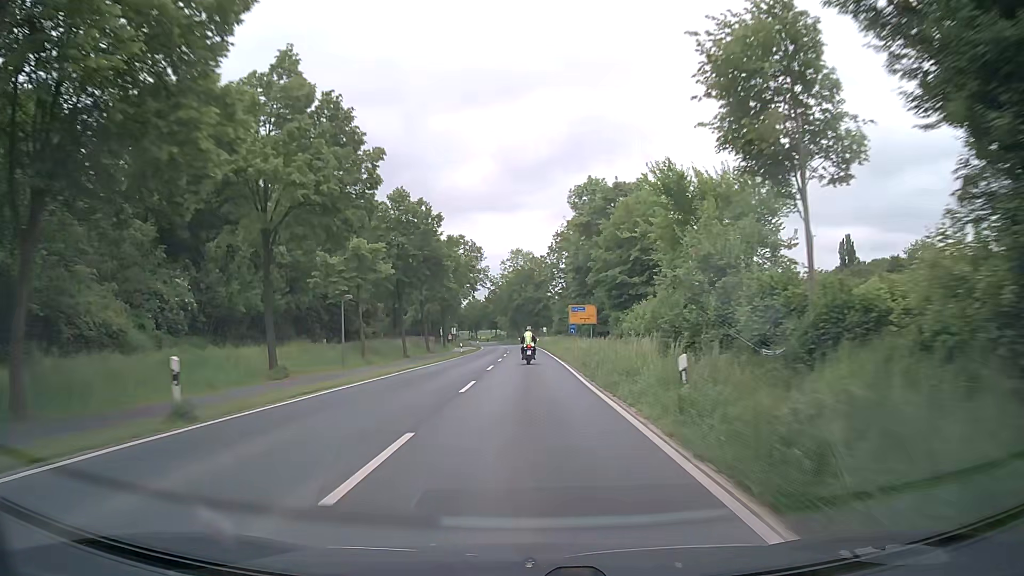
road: secondary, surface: asphalt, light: Day
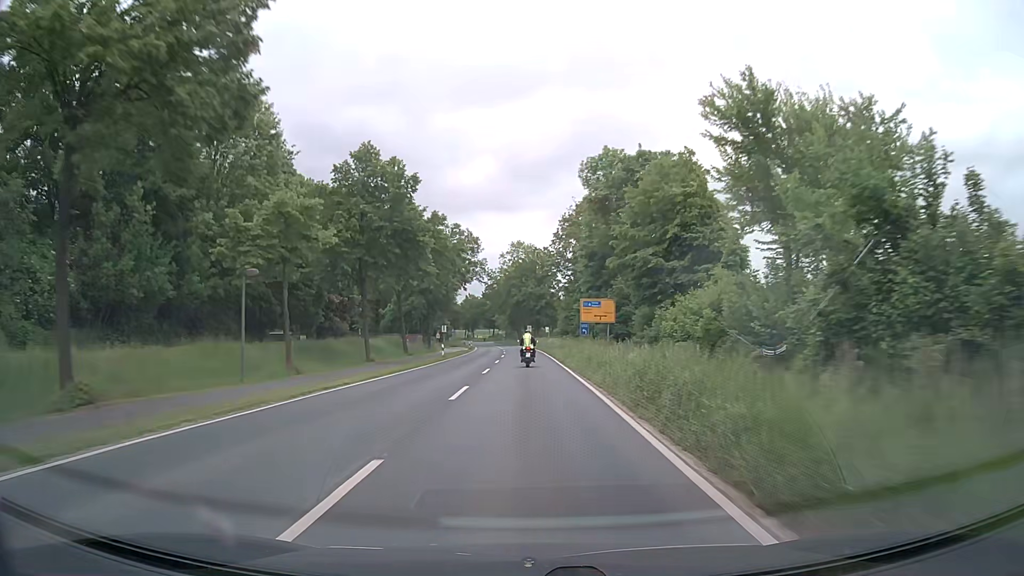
(0.0, +12.9) m; 0°
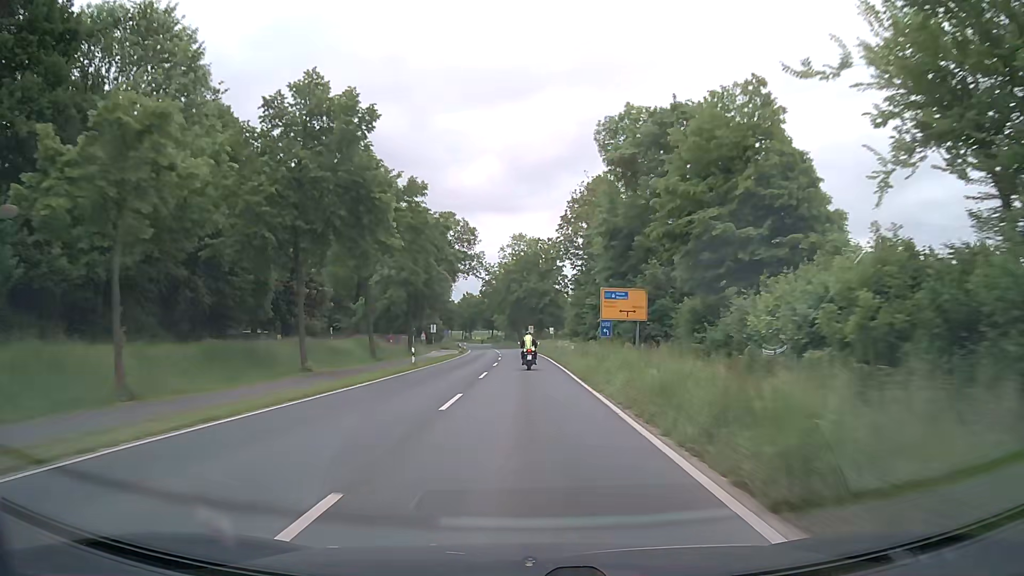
(0.0, +12.7) m; 0°
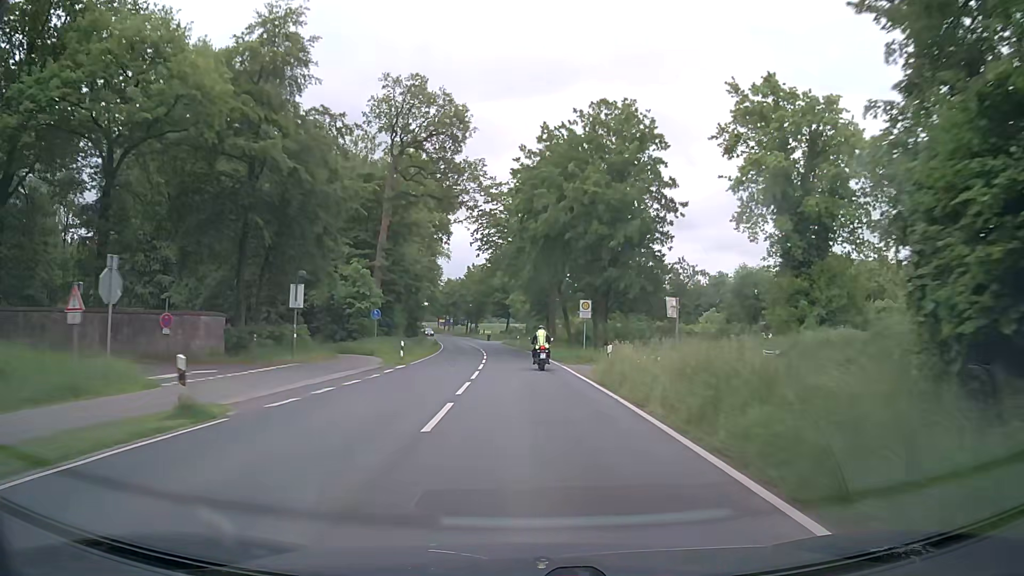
(-1.2, +58.8) m; -2°
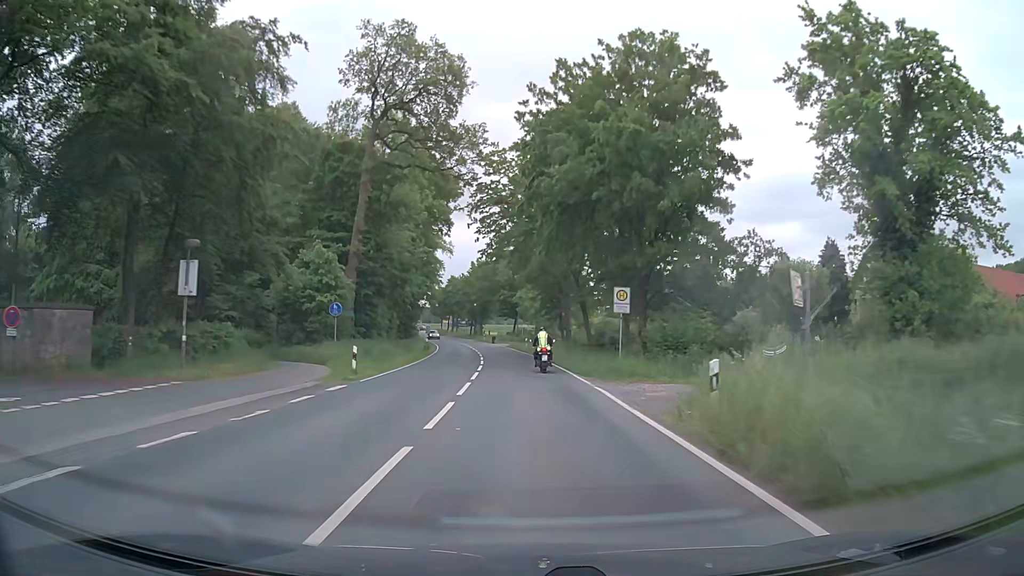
(-0.1, +10.6) m; -1°
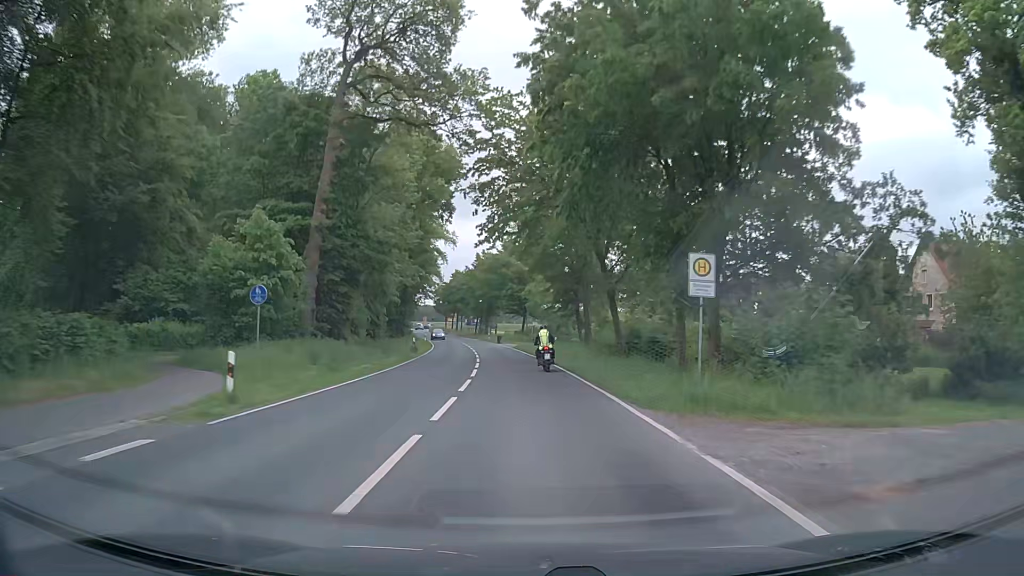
(-0.1, +10.3) m; 0°
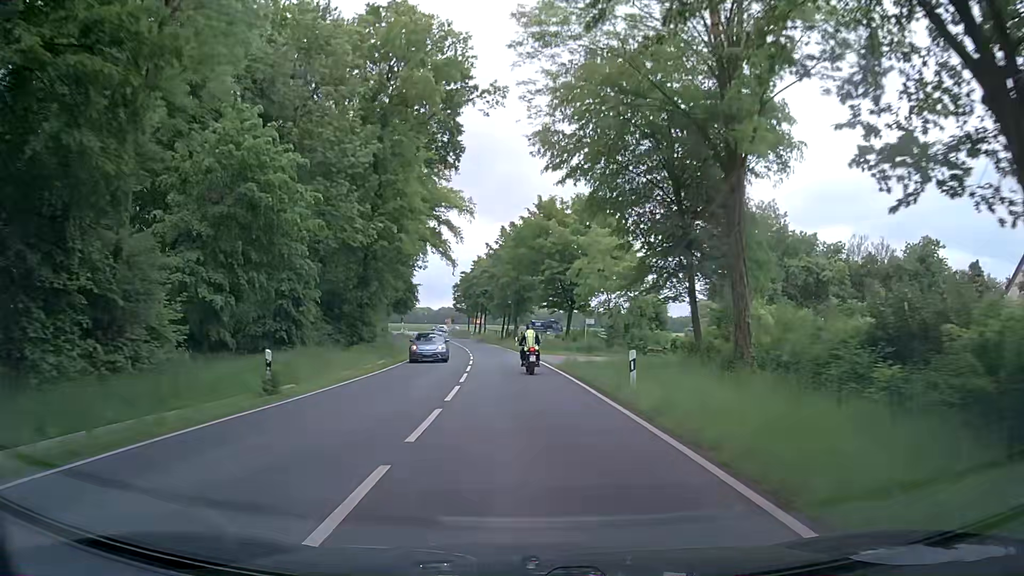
(-0.9, +29.5) m; -3°
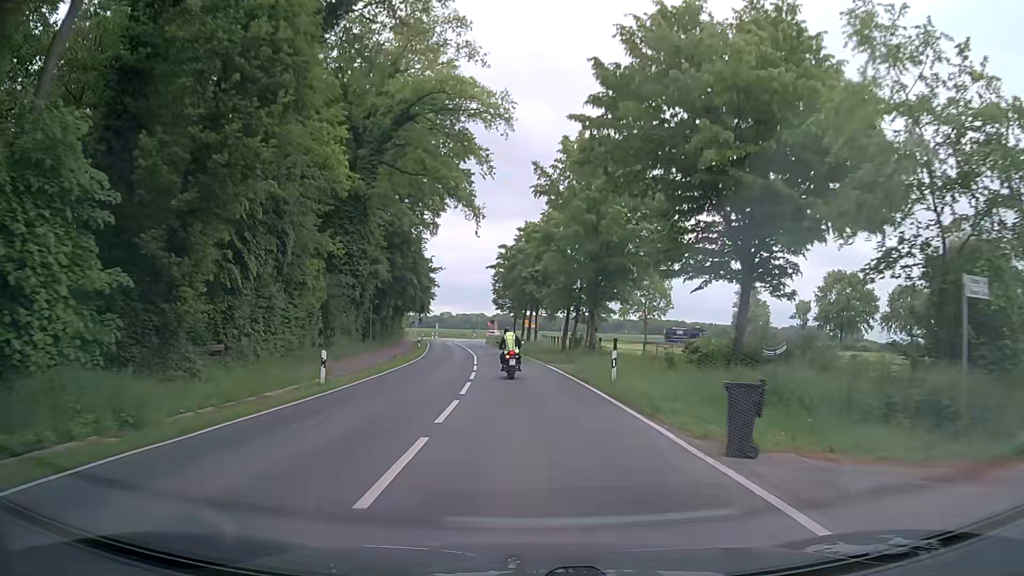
(-1.5, +36.4) m; -5°
(0, +10) (-1, +20) (-1, +30) (-2, +40) (-3, +50) (-5, +60) (-6, +70) (-7, +80) (-8, +90) (-8, +100) m
